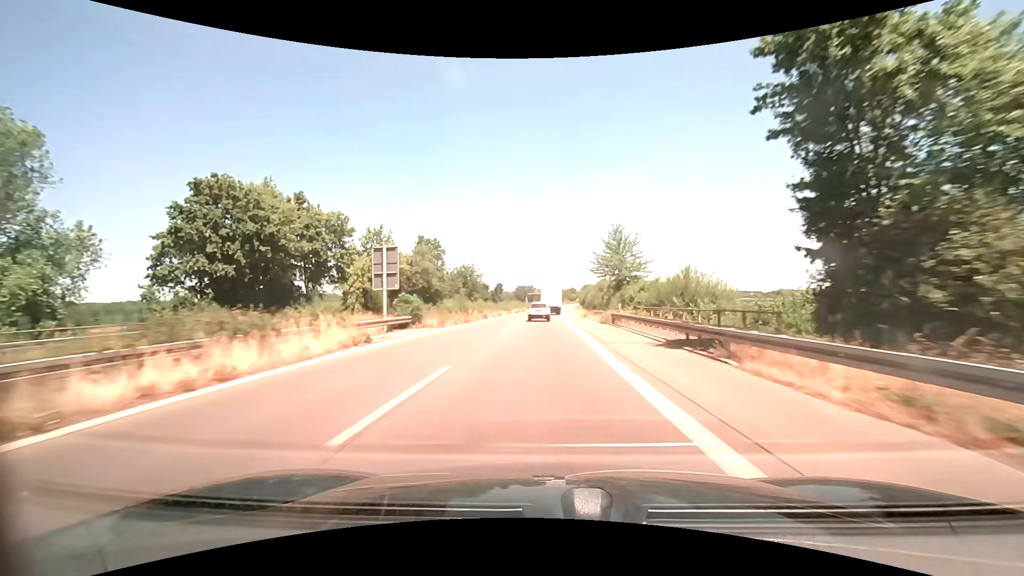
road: trunk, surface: asphalt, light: Day
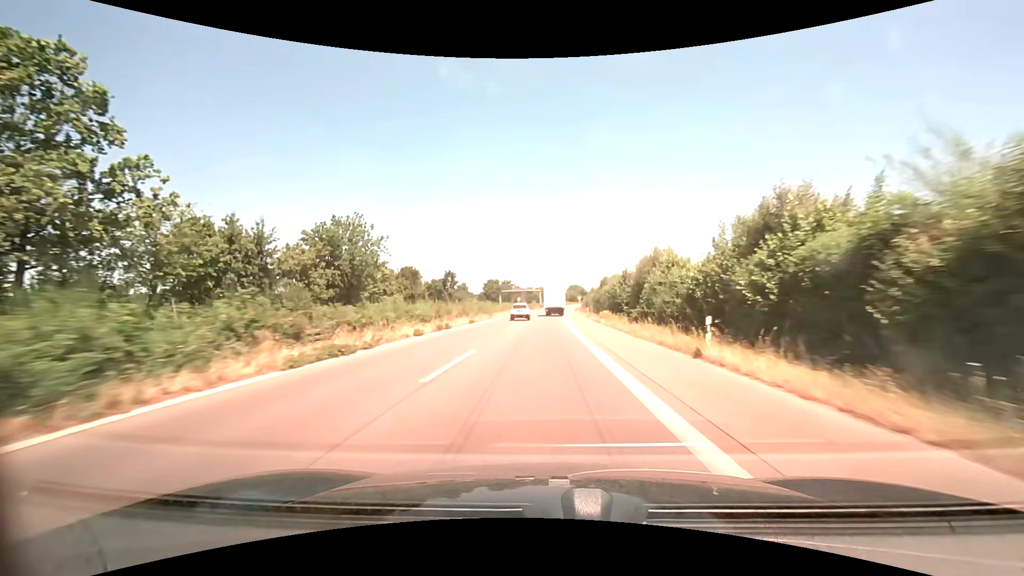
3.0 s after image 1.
(+1.0, +68.4) m; +2°
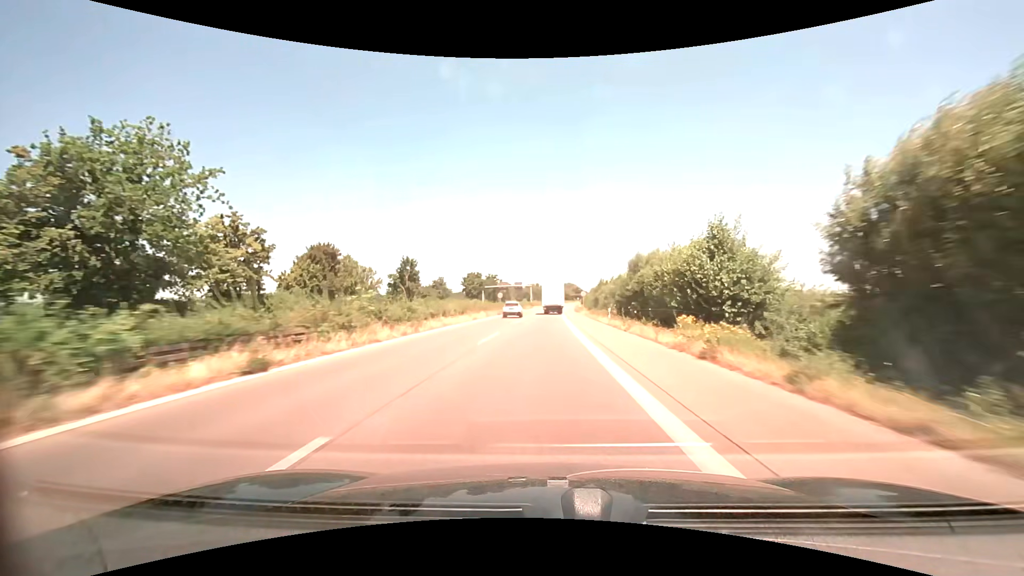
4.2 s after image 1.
(+0.2, +27.7) m; +1°
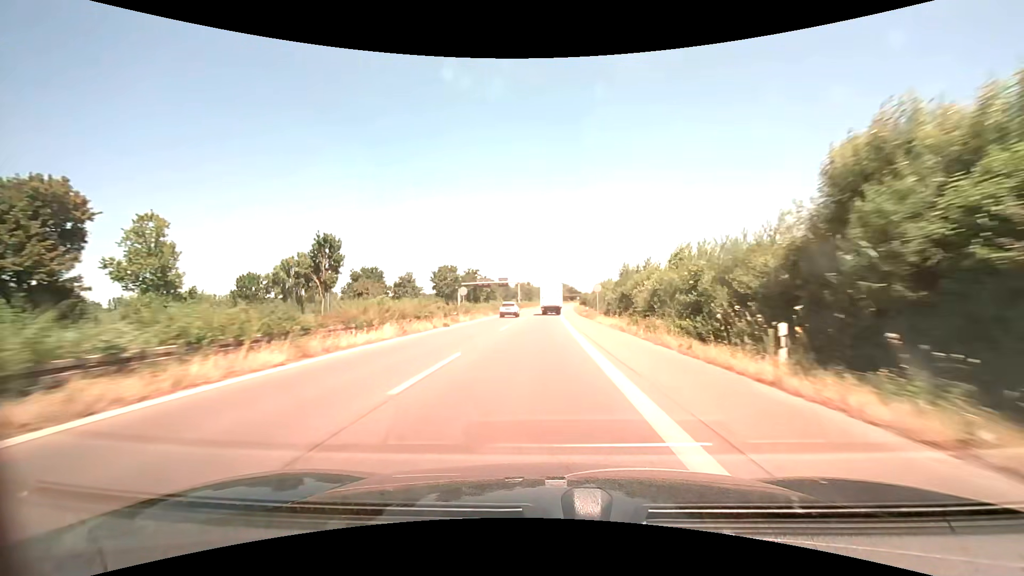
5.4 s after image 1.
(+0.2, +27.7) m; +1°
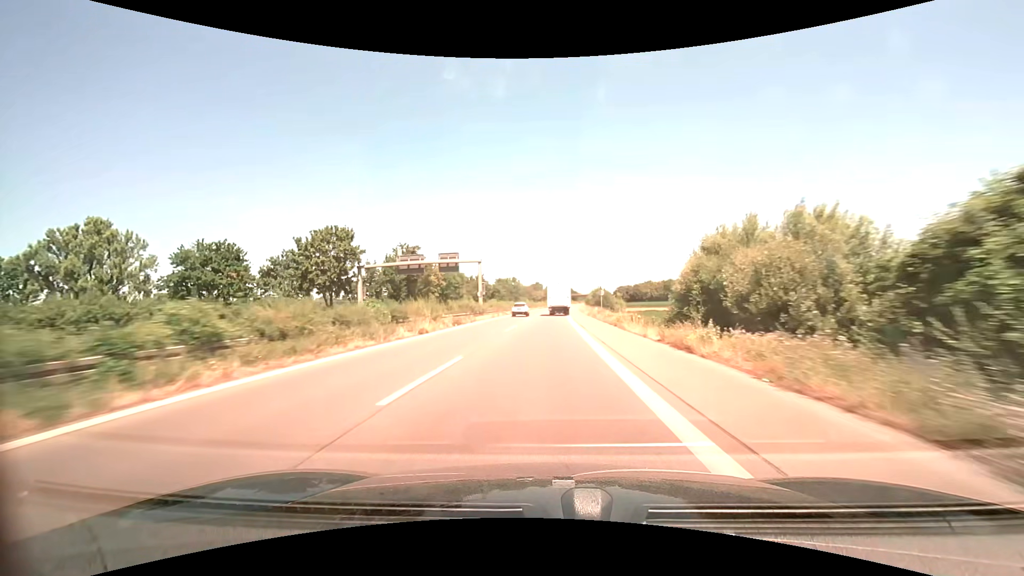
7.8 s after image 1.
(+0.5, +55.2) m; +1°
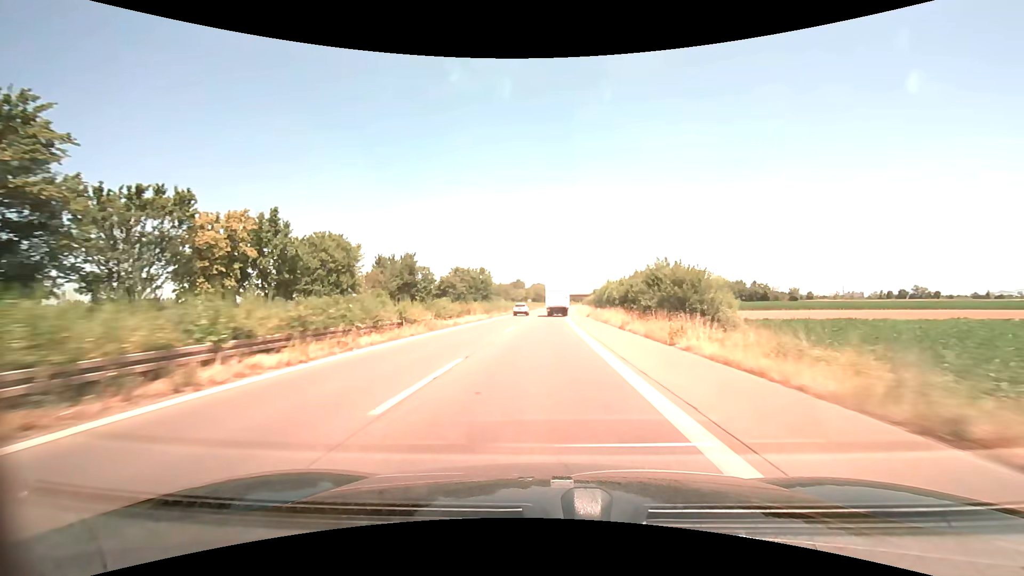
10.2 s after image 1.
(+1.0, +54.9) m; +2°
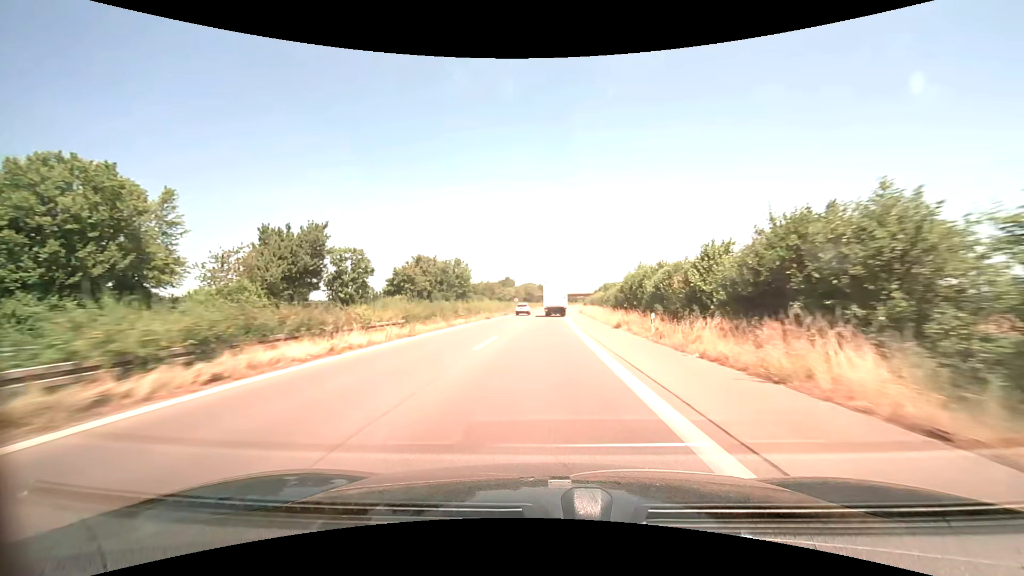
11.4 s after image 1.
(+0.2, +27.4) m; +1°
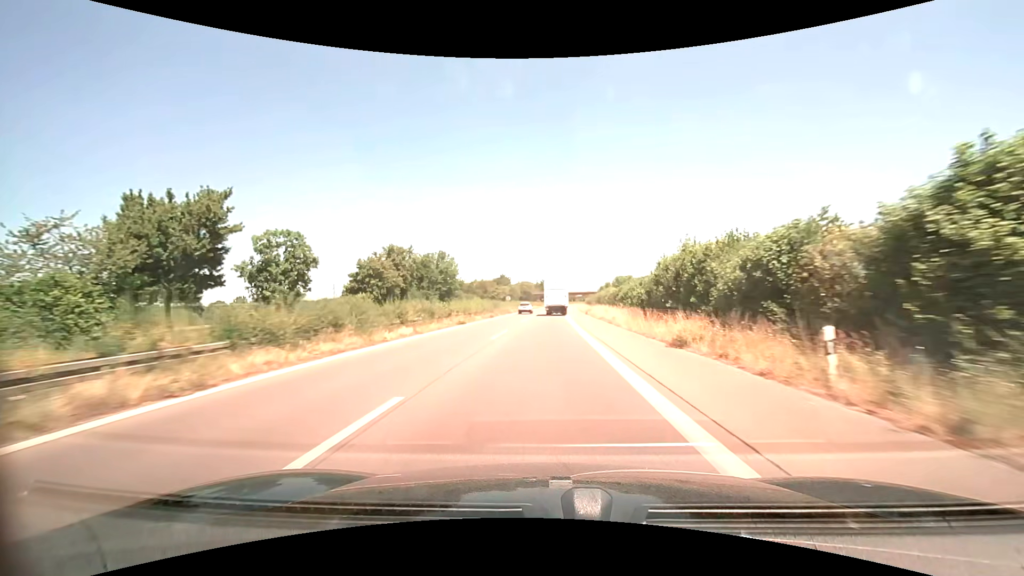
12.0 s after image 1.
(0.0, +13.7) m; 0°
(0, +10) (0, +20) (0, +30) (0, +40) (+1, +50) (+1, +60) (+1, +70) (+2, +80) (+2, +90) (+3, +100) m
